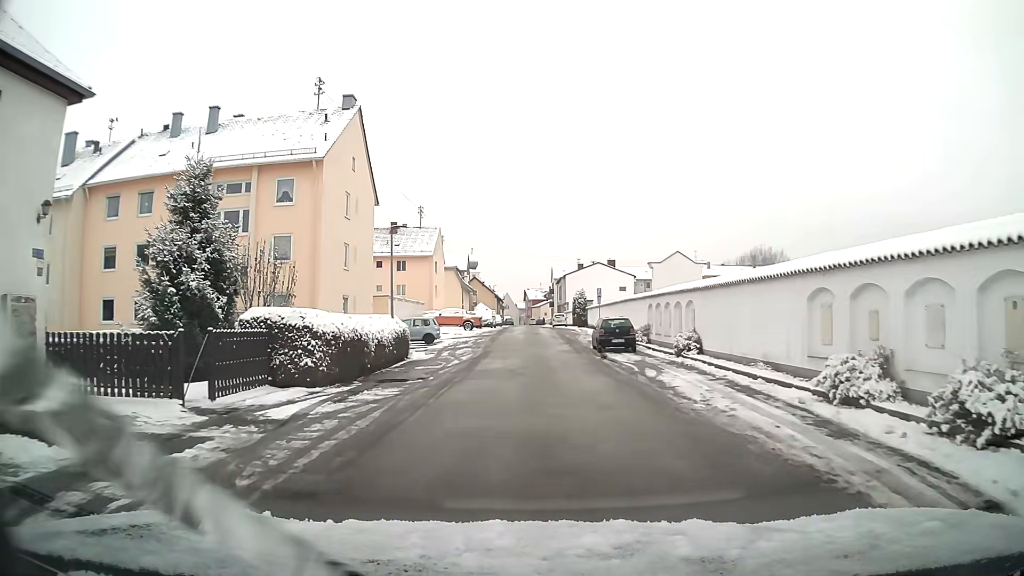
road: residential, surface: asphalt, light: Day
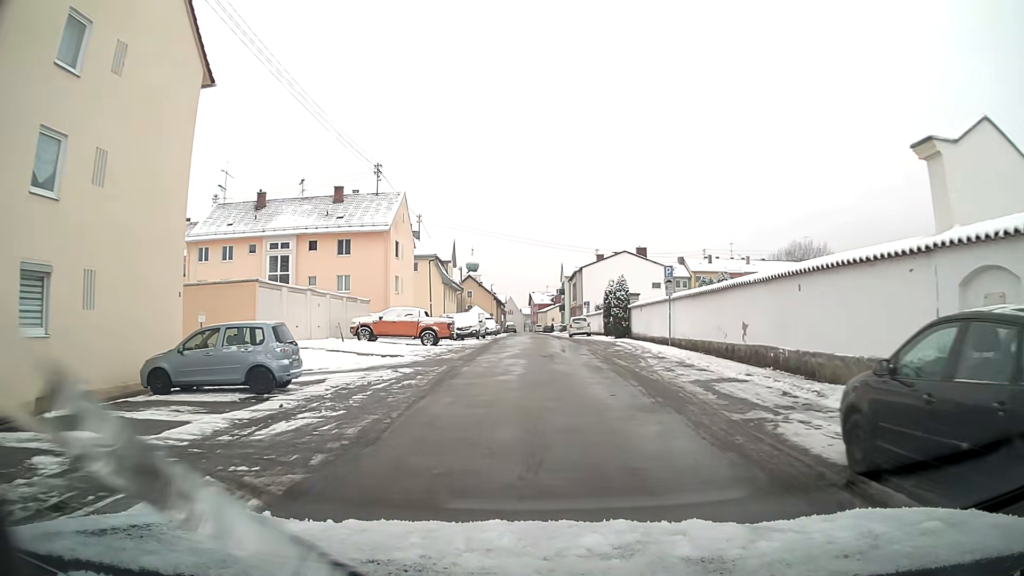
(-0.2, +24.8) m; 0°
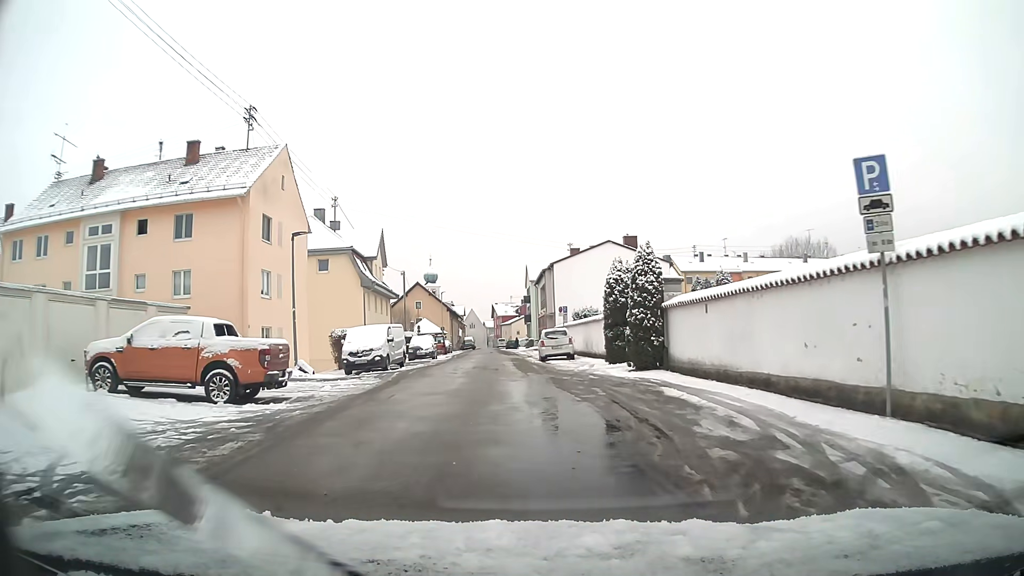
(+0.6, +19.6) m; +2°
(0, +10) (-1, +20) (-1, +30) (-2, +40) (-2, +50) (-3, +60) (-4, +70) (-4, +80) (-5, +90) (-6, +100) m
